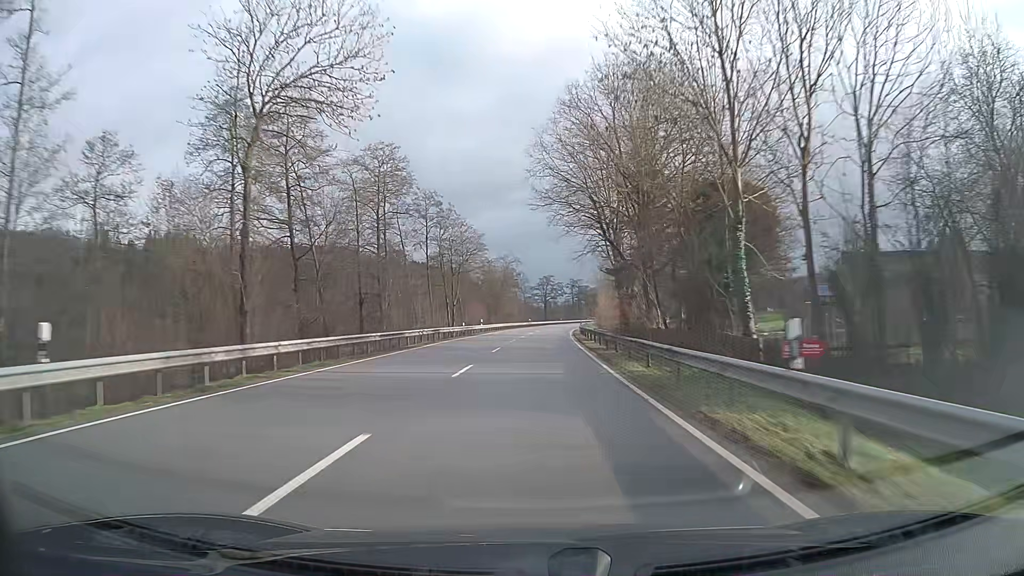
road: primary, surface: asphalt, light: Day
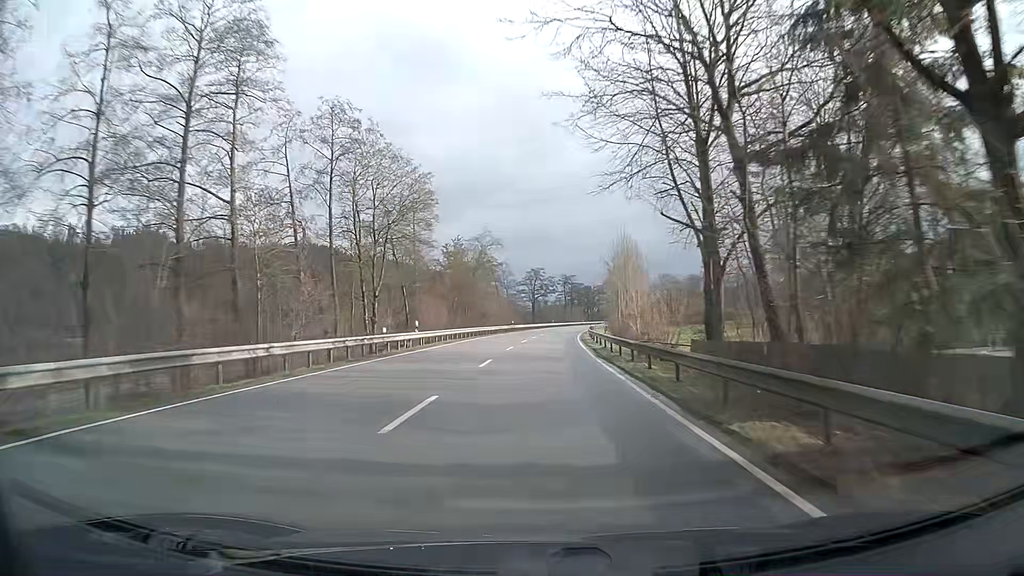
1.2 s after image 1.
(+0.3, +31.6) m; +1°
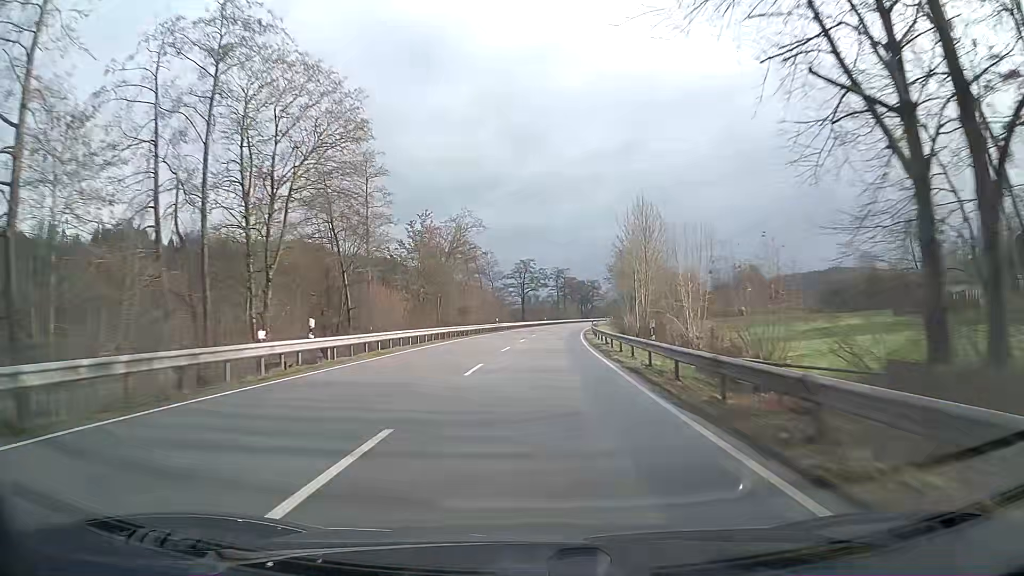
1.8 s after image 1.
(+0.1, +15.8) m; +1°
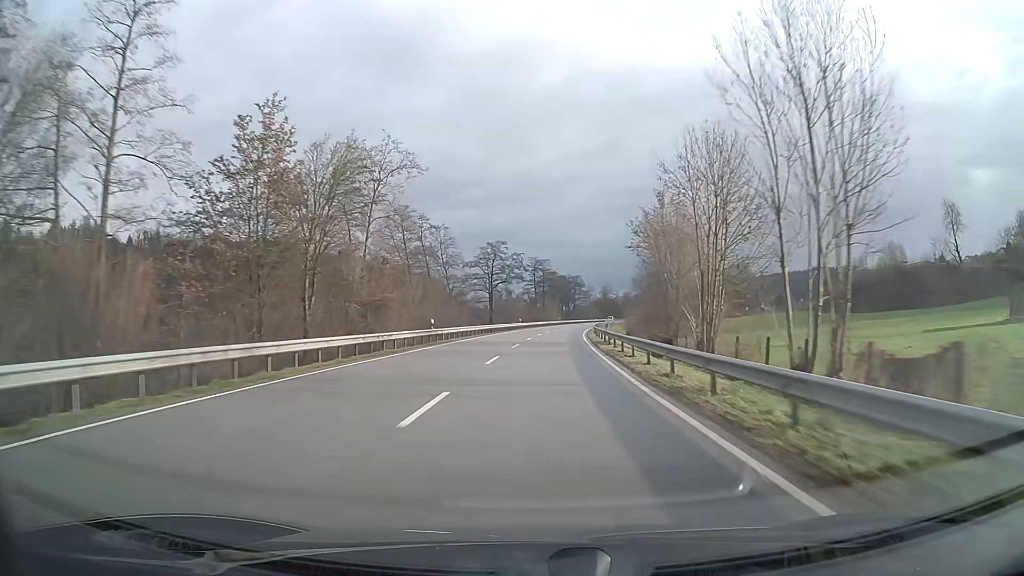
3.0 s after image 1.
(+0.7, +31.6) m; +2°
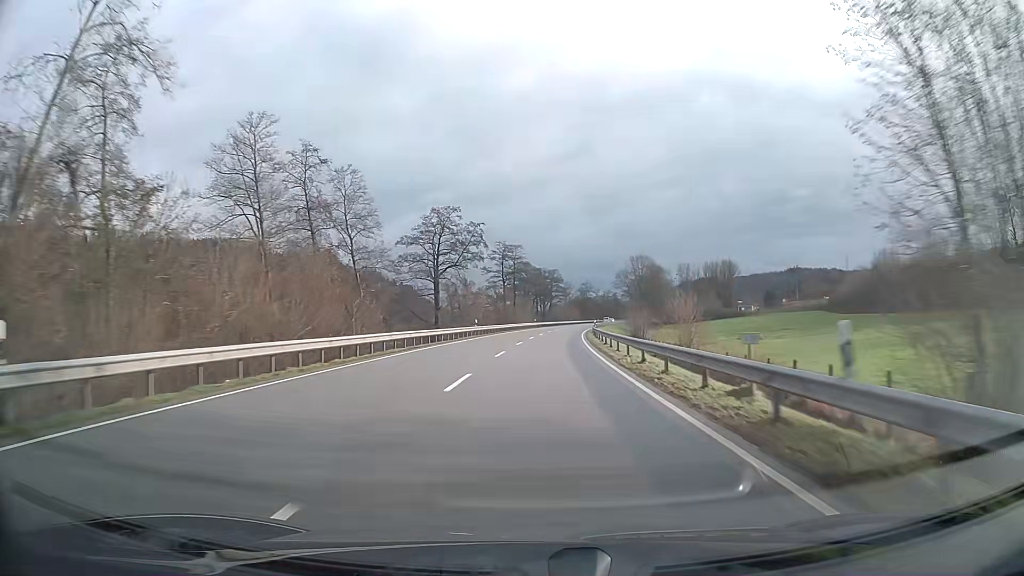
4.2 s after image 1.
(+0.6, +31.6) m; +2°
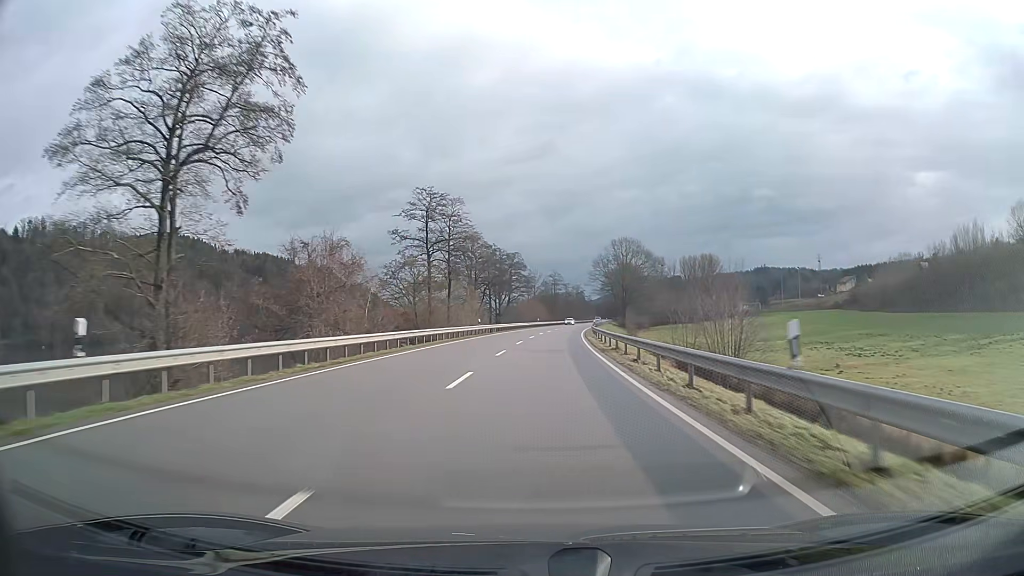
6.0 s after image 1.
(+1.4, +47.3) m; +4°
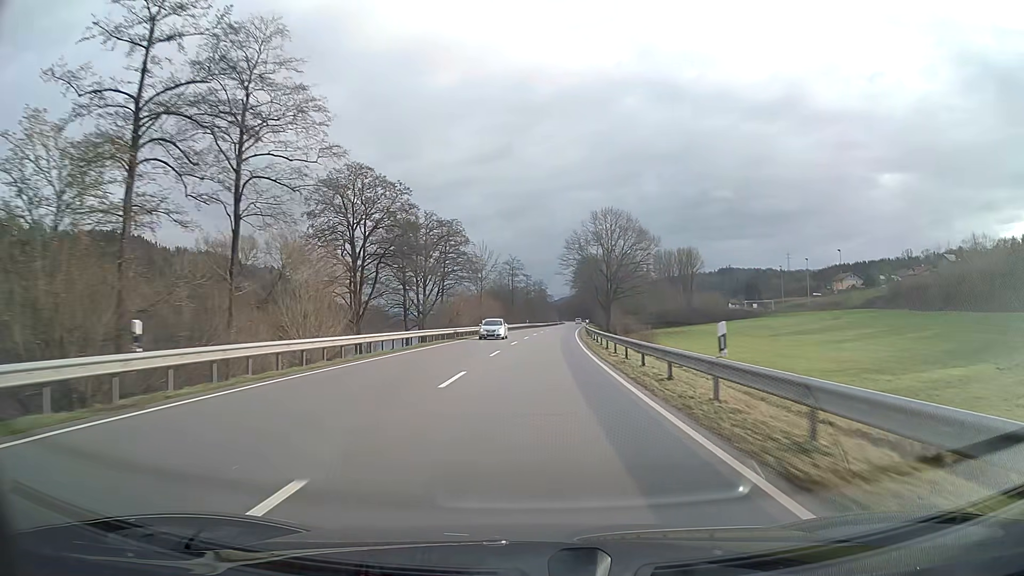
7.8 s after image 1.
(+1.5, +47.3) m; +3°
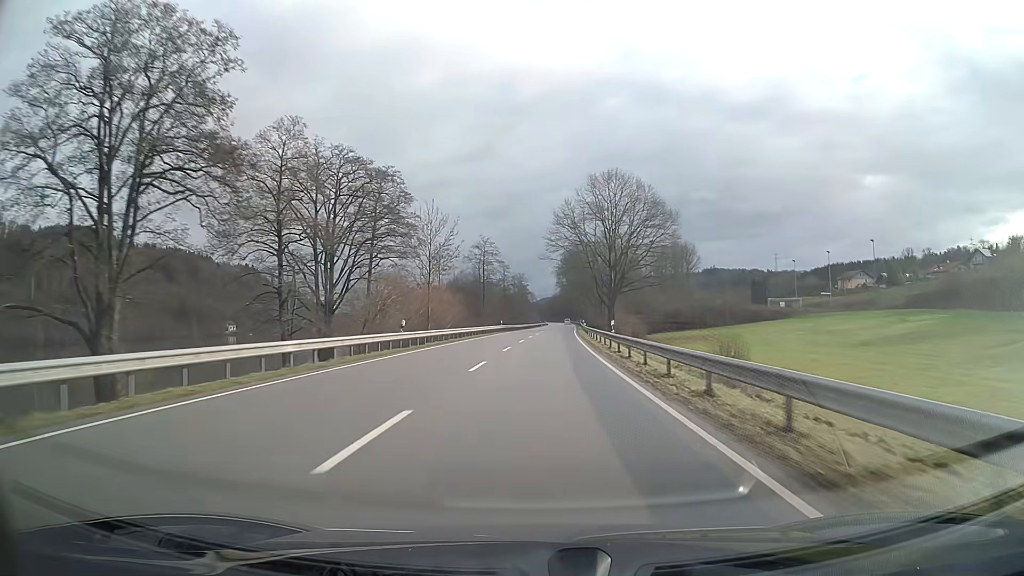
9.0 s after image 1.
(+0.4, +31.6) m; +2°
(0, +10) (0, +20) (0, +30) (+1, +40) (+1, +50) (+2, +60) (+2, +70) (+3, +80) (+3, +90) (+4, +100) m
